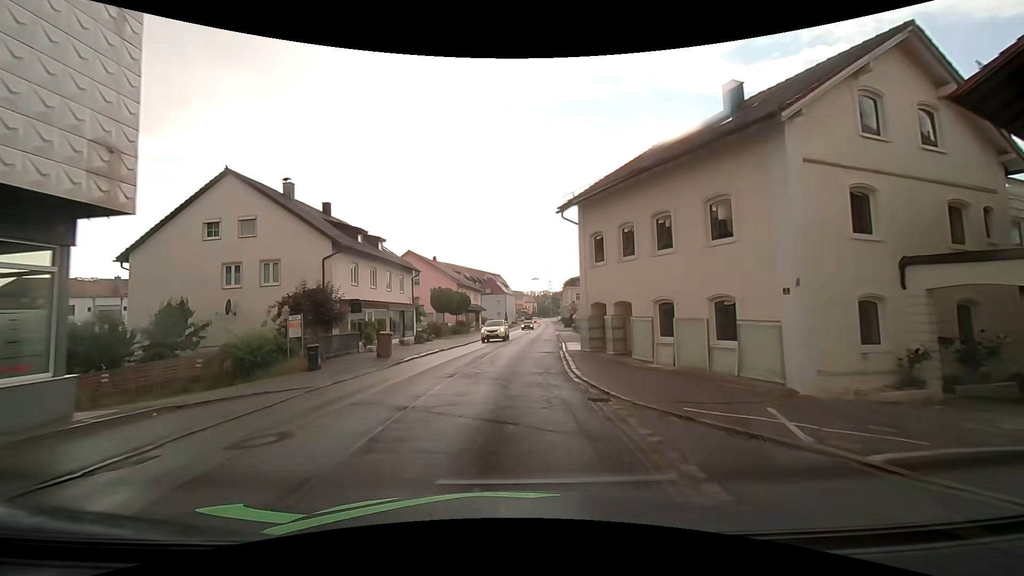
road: secondary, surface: asphalt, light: Day
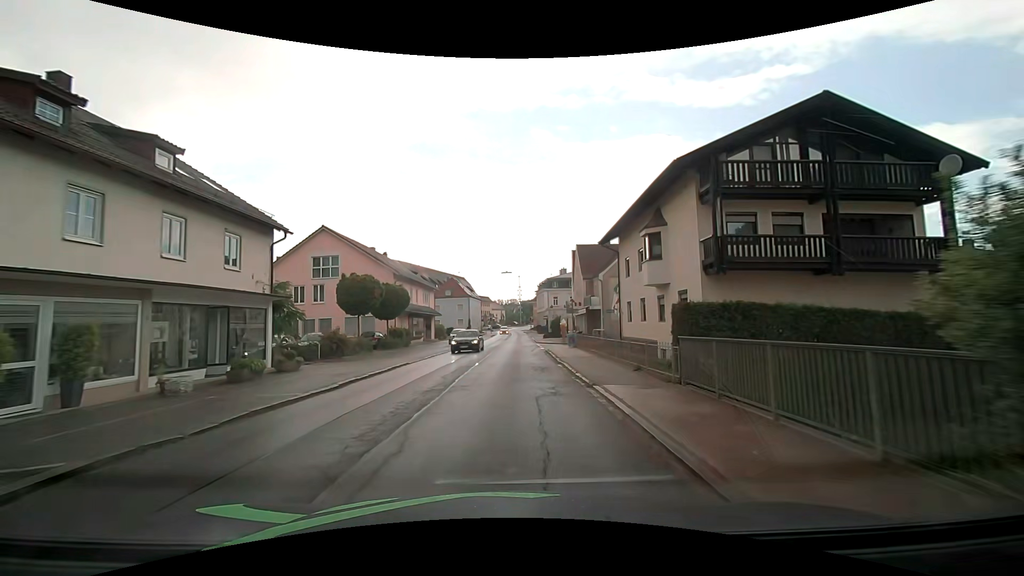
(+0.7, +20.3) m; +4°
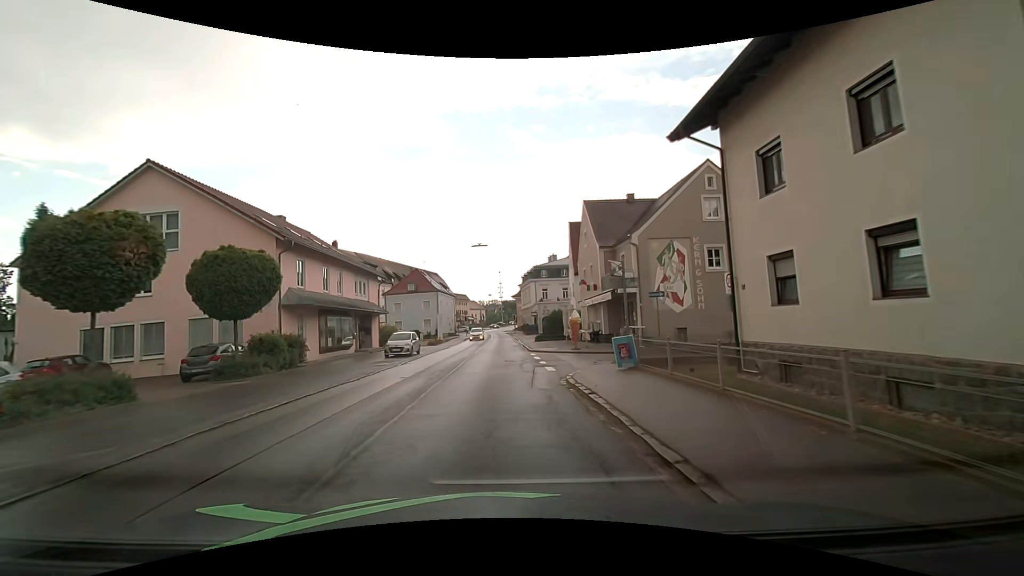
(+0.3, +19.4) m; +2°
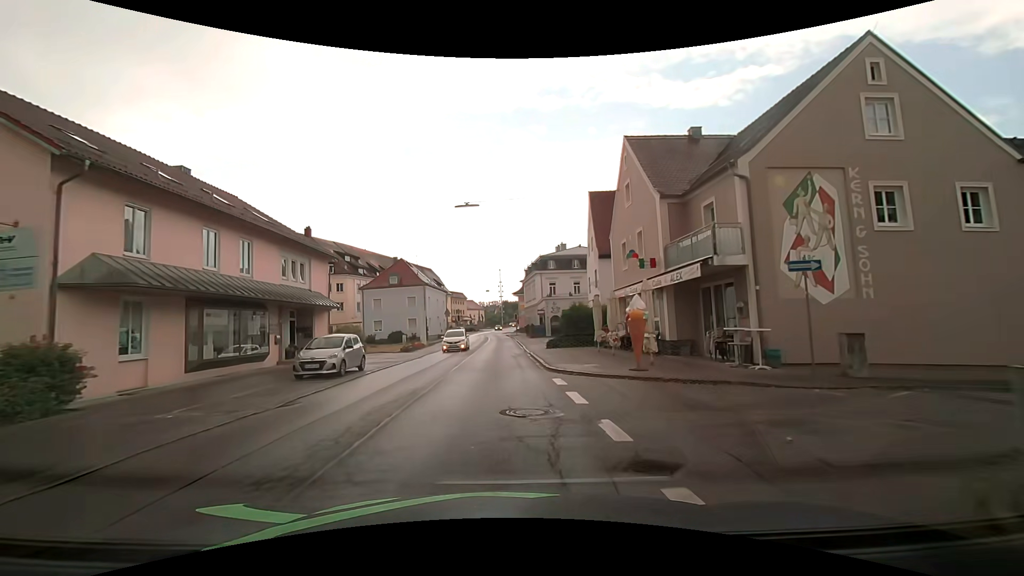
(0.0, +13.0) m; 0°
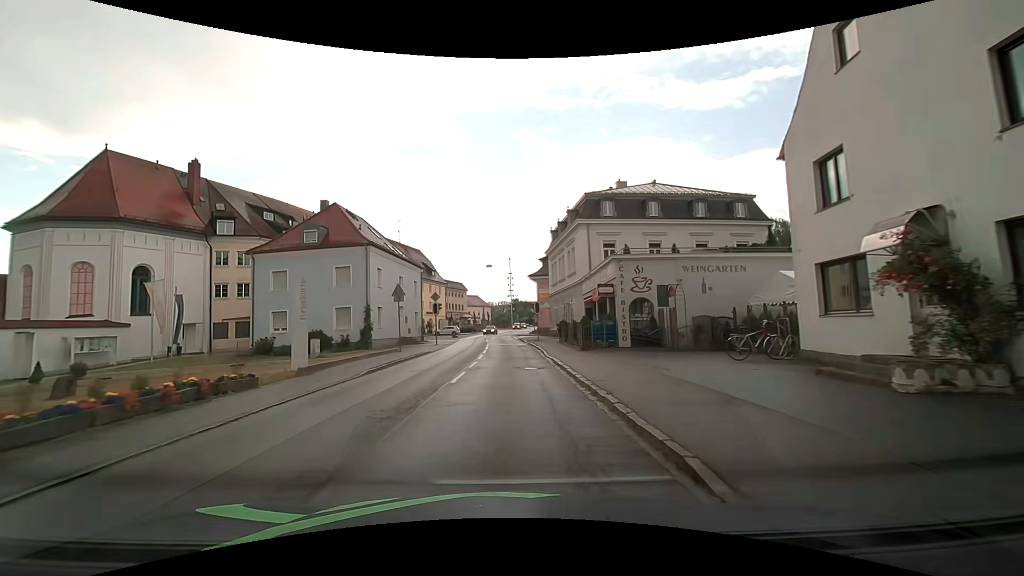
(-0.2, +32.1) m; -1°
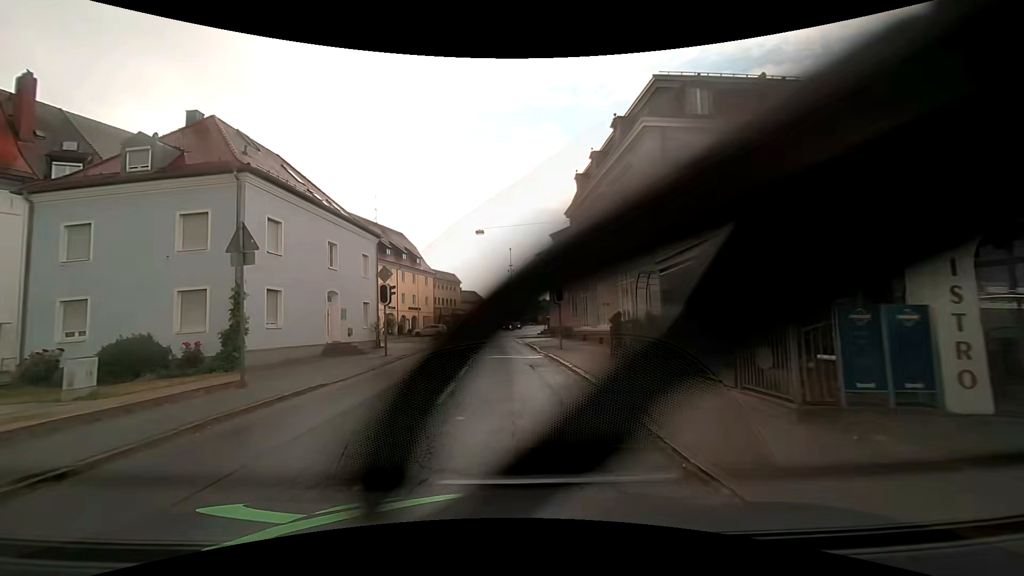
(+0.1, +17.0) m; 0°
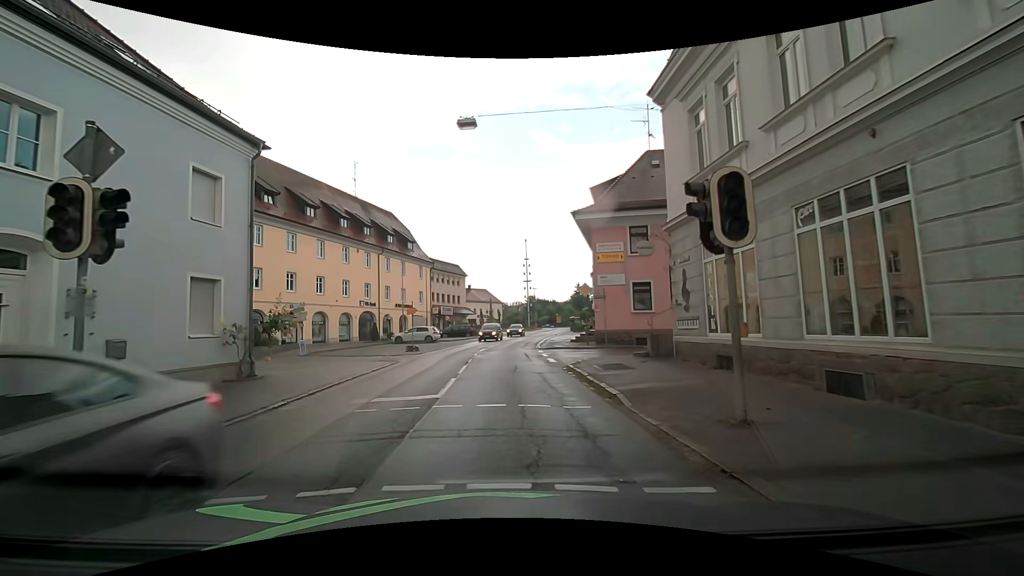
(0.0, +17.4) m; -1°
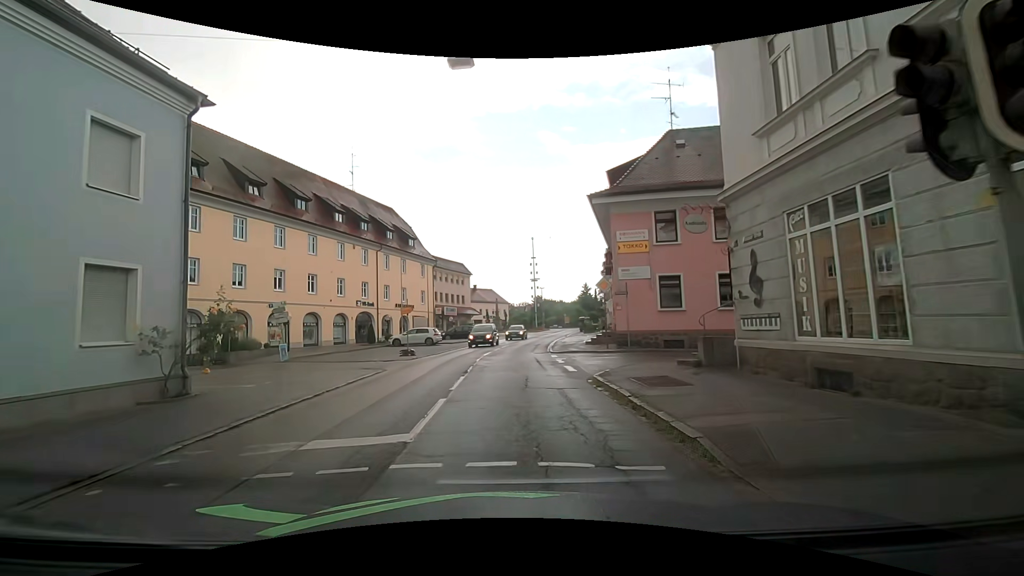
(0.0, +3.5) m; -1°
